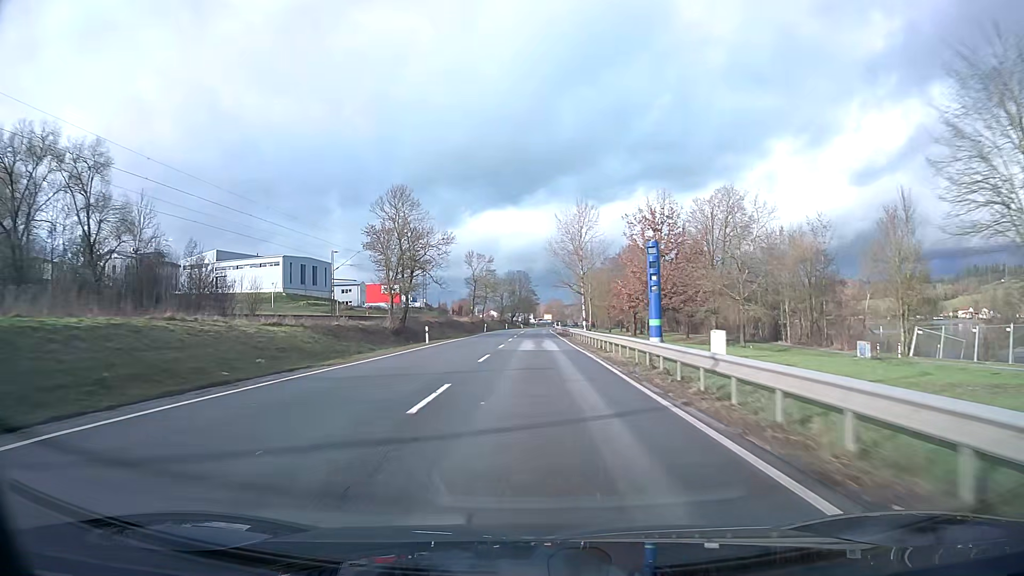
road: primary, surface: asphalt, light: Day
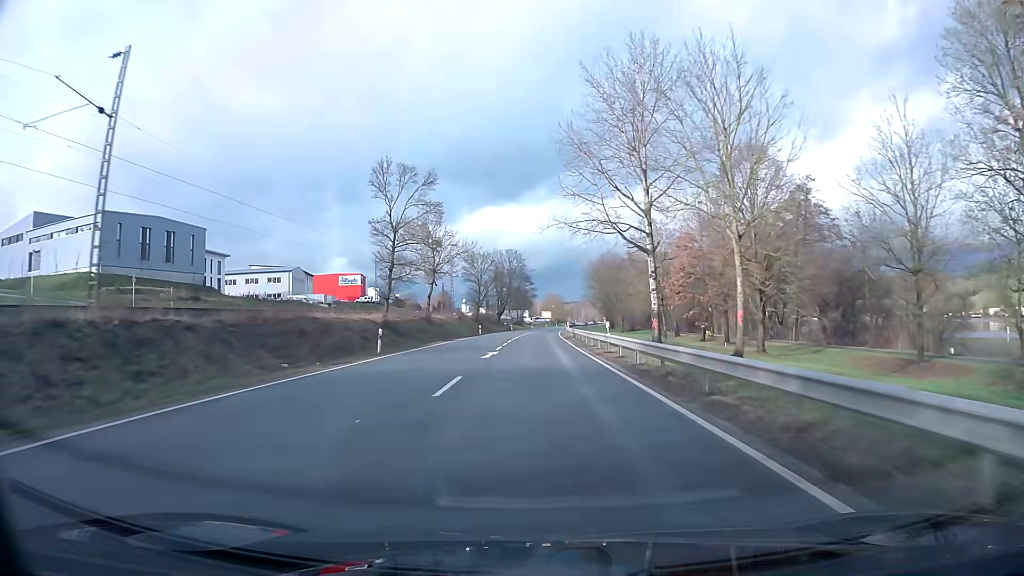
(+0.2, +58.5) m; +1°
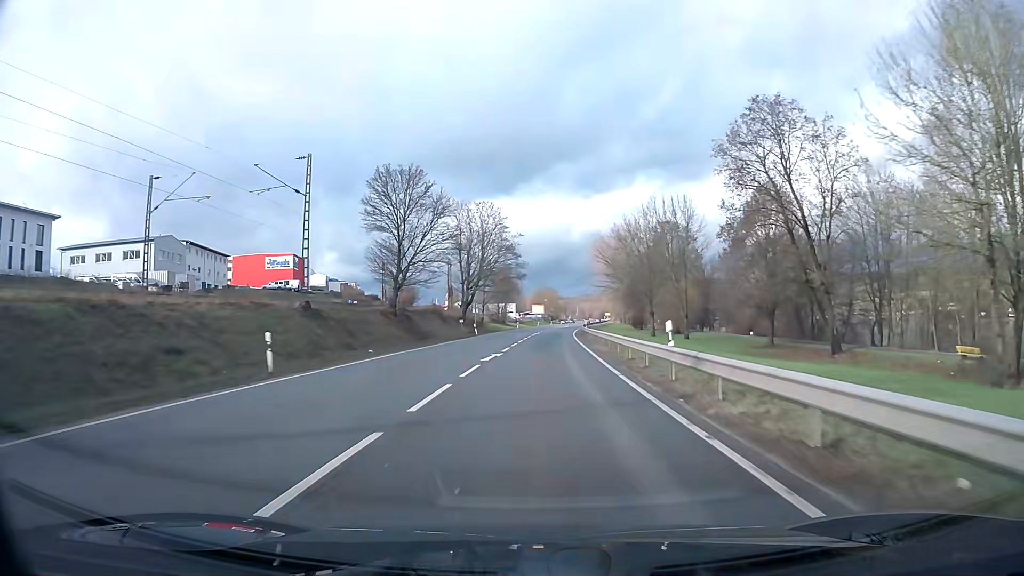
(+0.3, +57.6) m; +1°
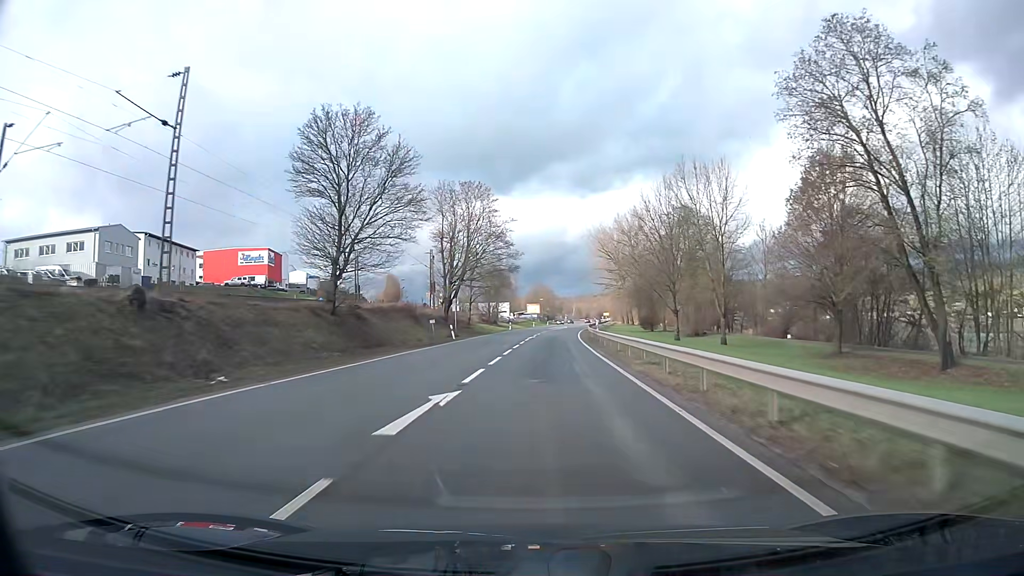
(+0.1, +14.3) m; +1°
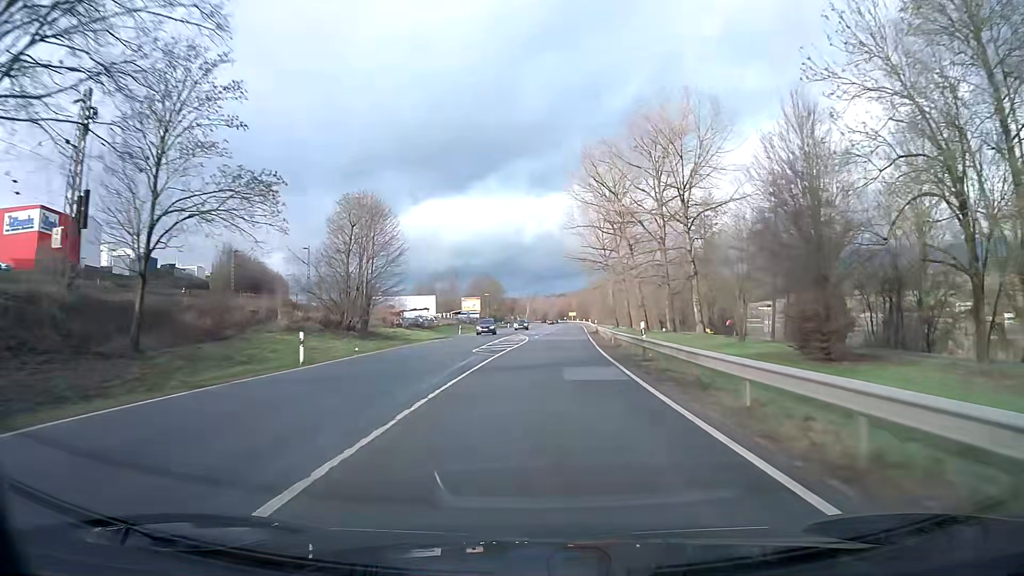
(+2.6, +71.0) m; +4°
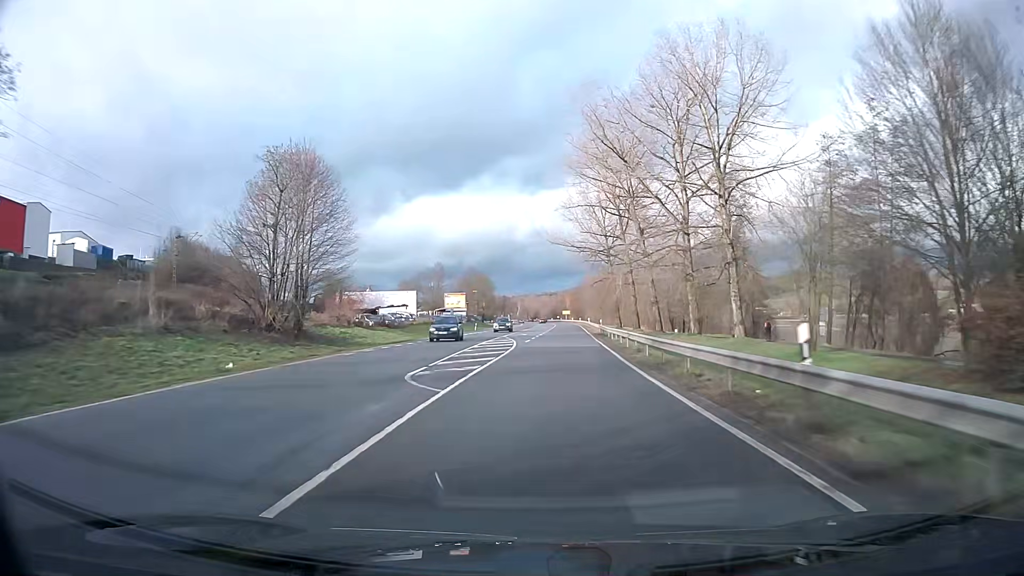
(+0.1, +14.1) m; 0°
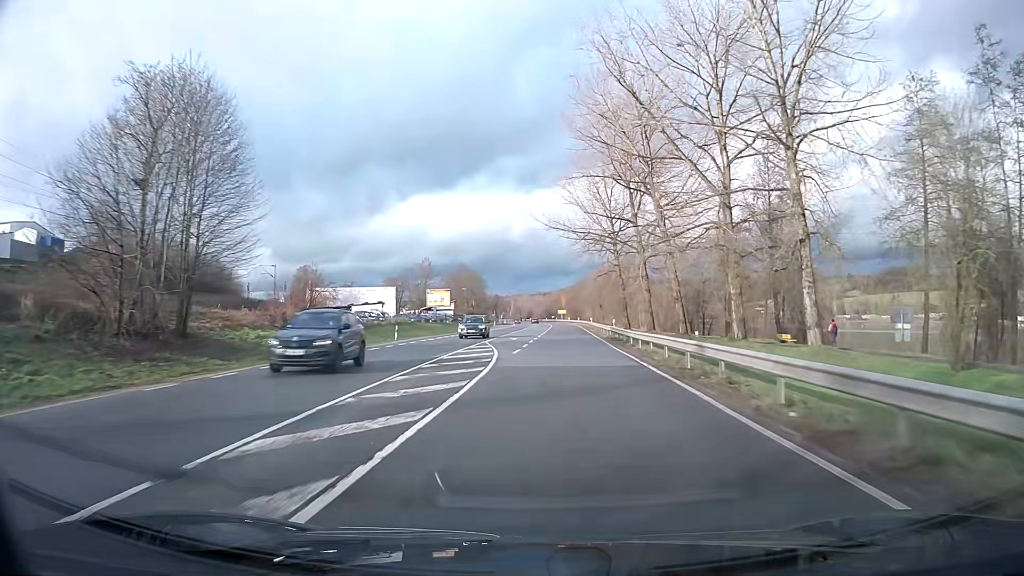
(0.0, +14.0) m; 0°
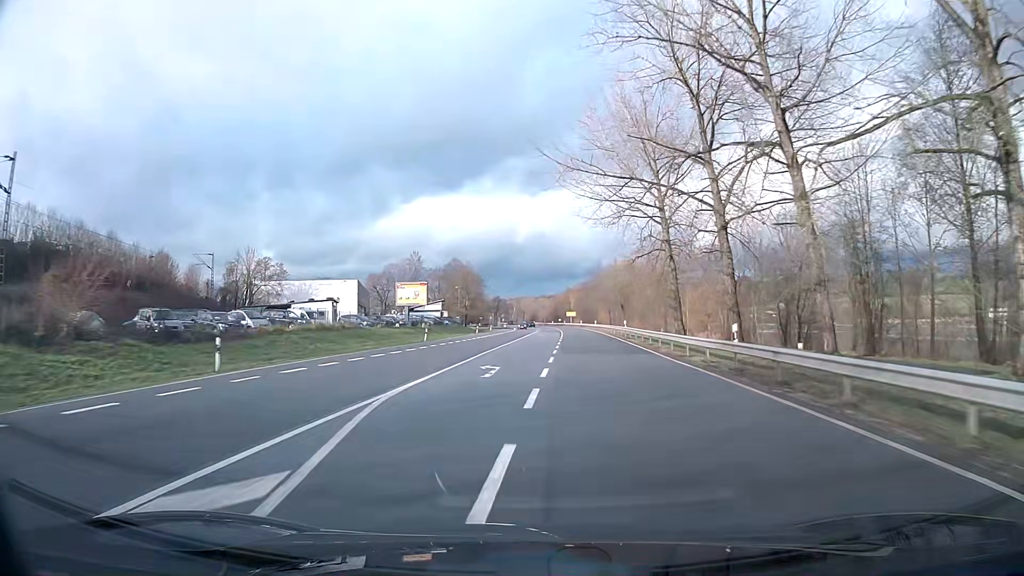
(0.0, +27.8) m; 0°
